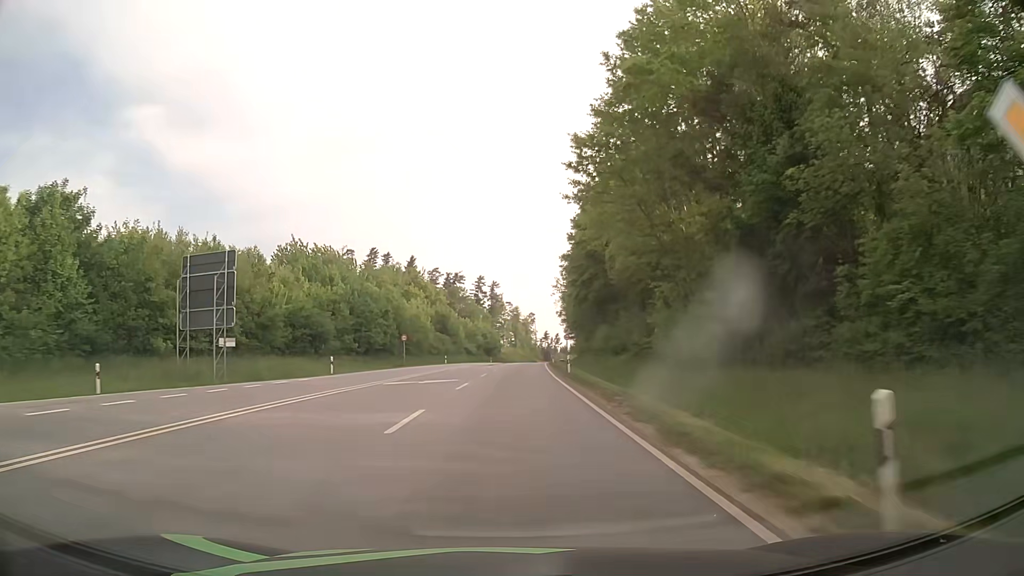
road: primary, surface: asphalt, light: Day
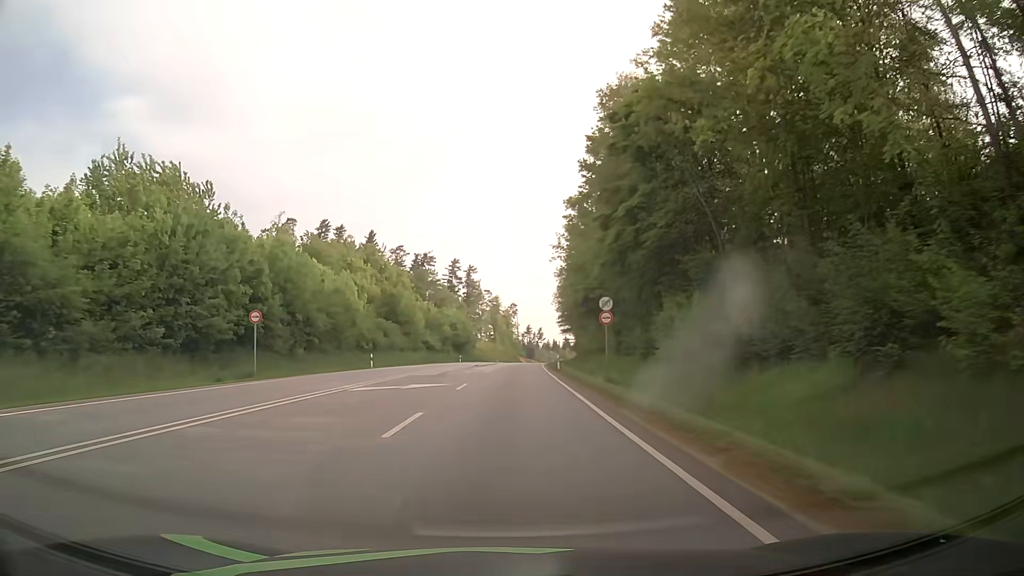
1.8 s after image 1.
(+0.6, +36.5) m; +2°
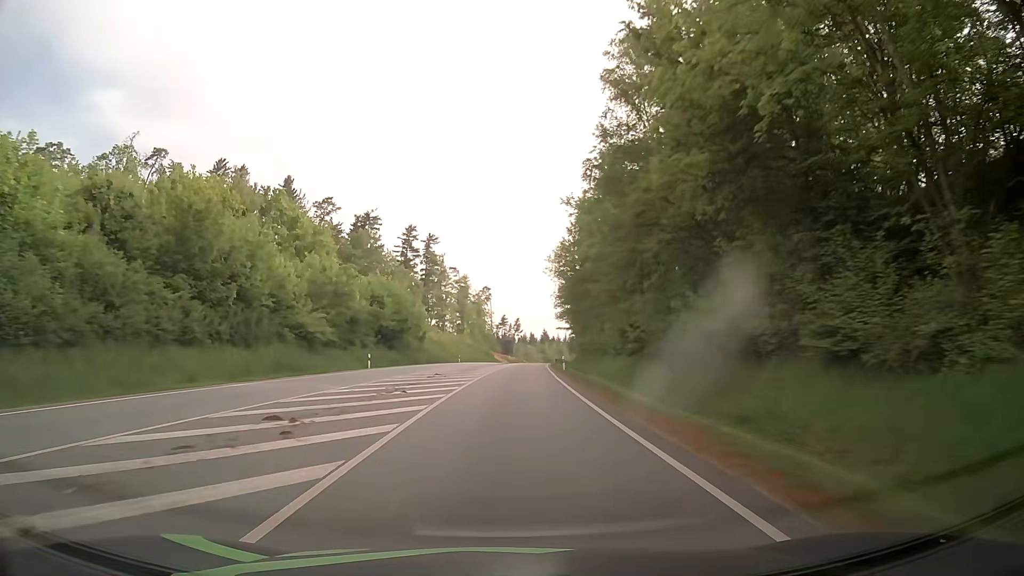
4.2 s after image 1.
(+0.9, +52.2) m; +2°
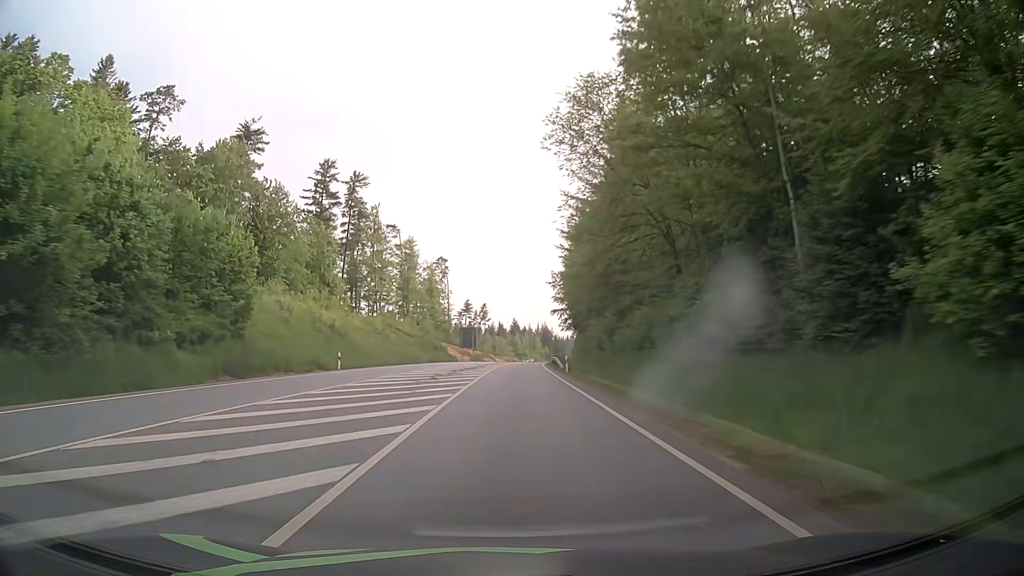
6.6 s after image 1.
(+1.4, +56.8) m; +3°
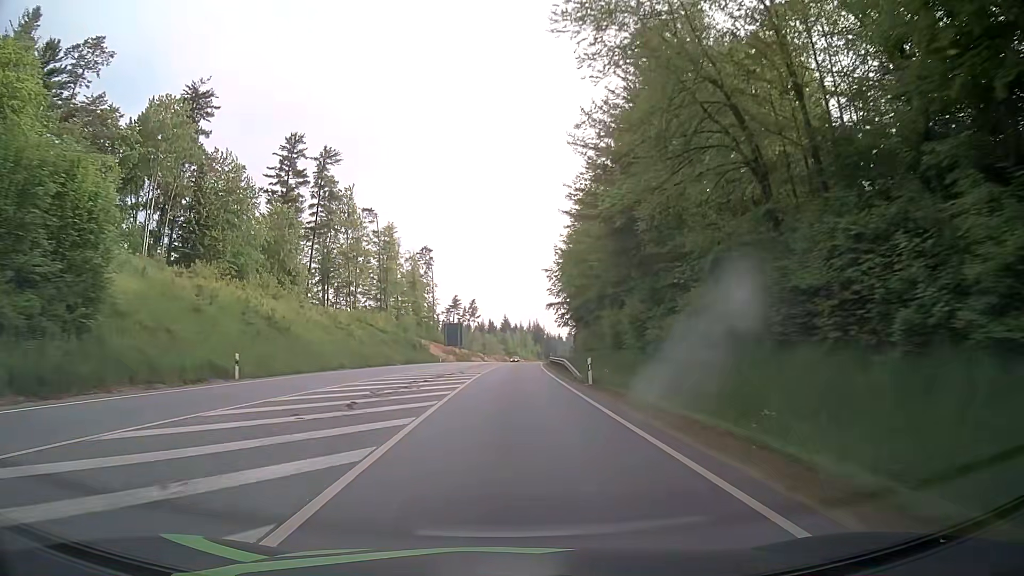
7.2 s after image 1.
(+0.1, +14.9) m; +1°
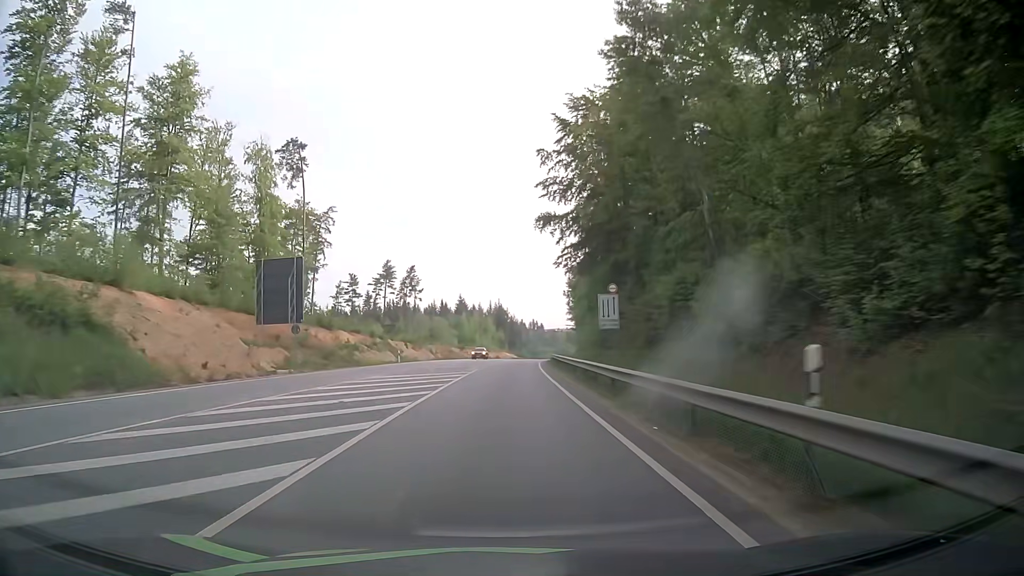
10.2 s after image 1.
(+2.6, +77.6) m; +3°
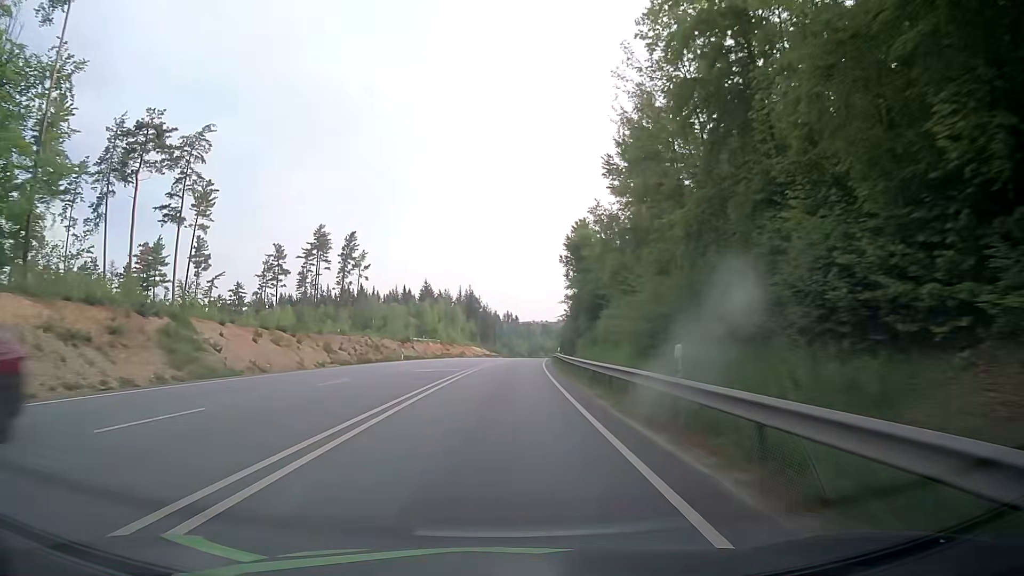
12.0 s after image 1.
(+0.8, +46.8) m; +2°
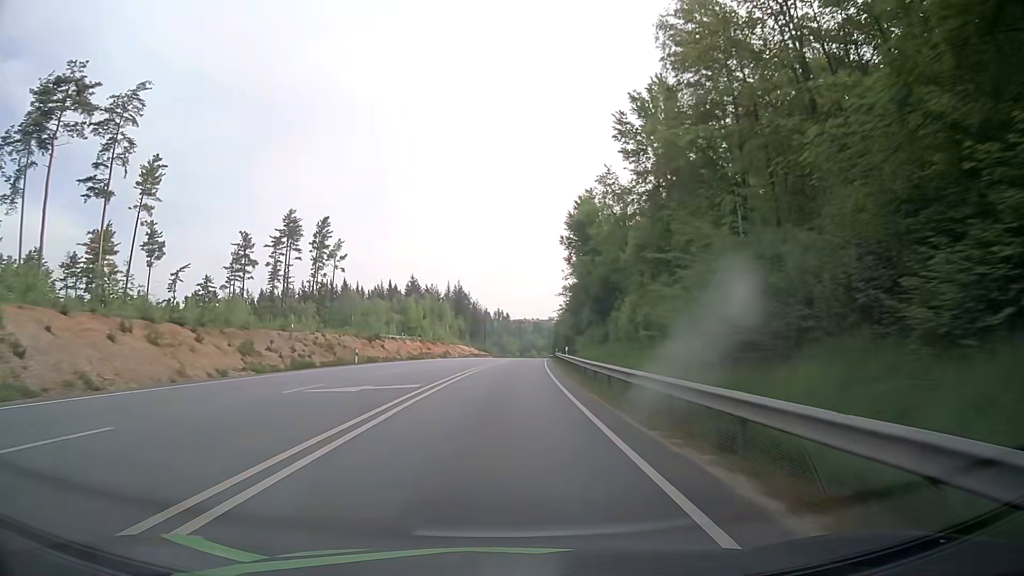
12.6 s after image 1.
(+0.2, +15.5) m; +1°
